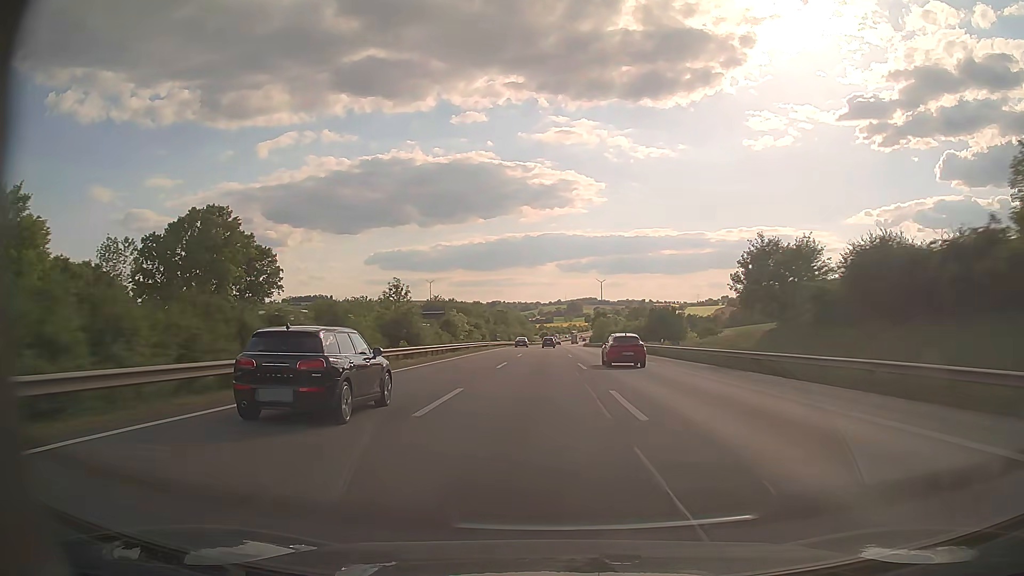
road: motorway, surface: asphalt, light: Day
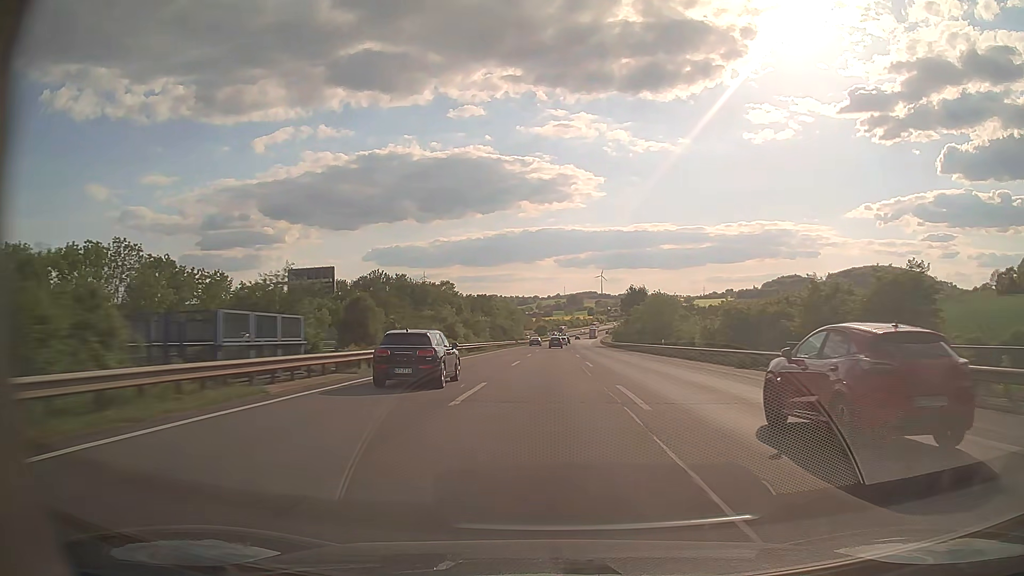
(0.0, +88.7) m; 0°
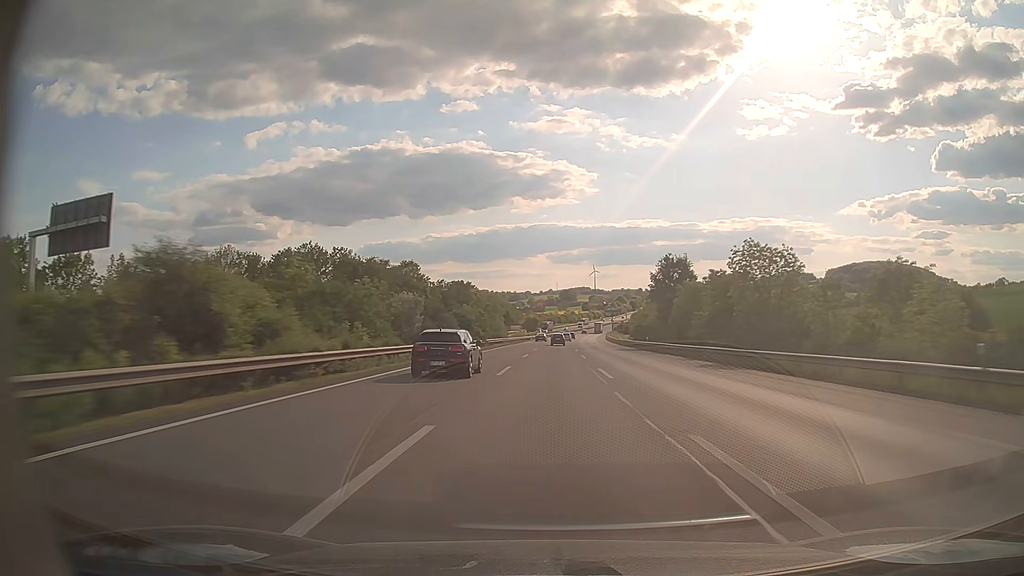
(+0.3, +44.7) m; +1°
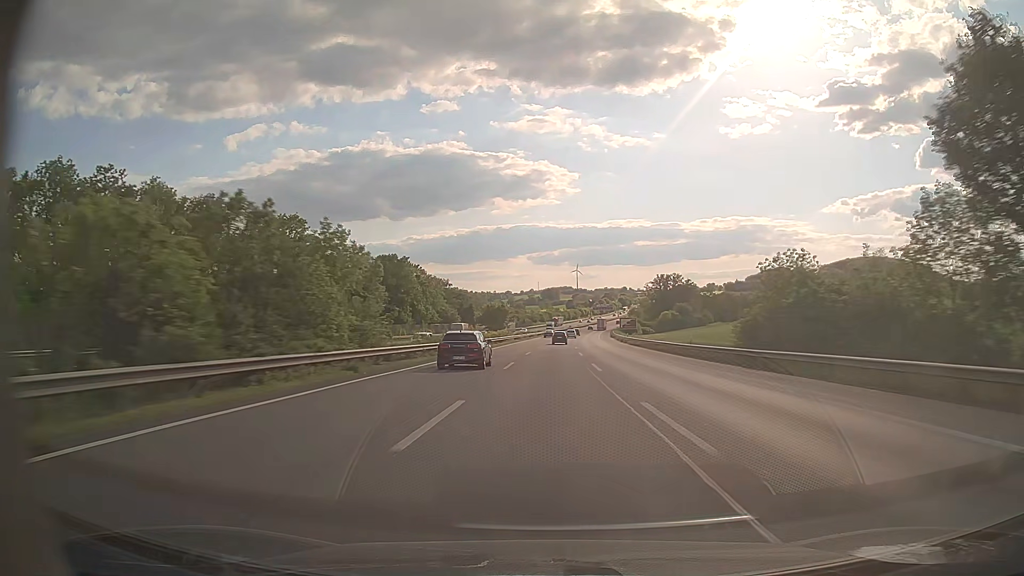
(+0.8, +67.7) m; +1°
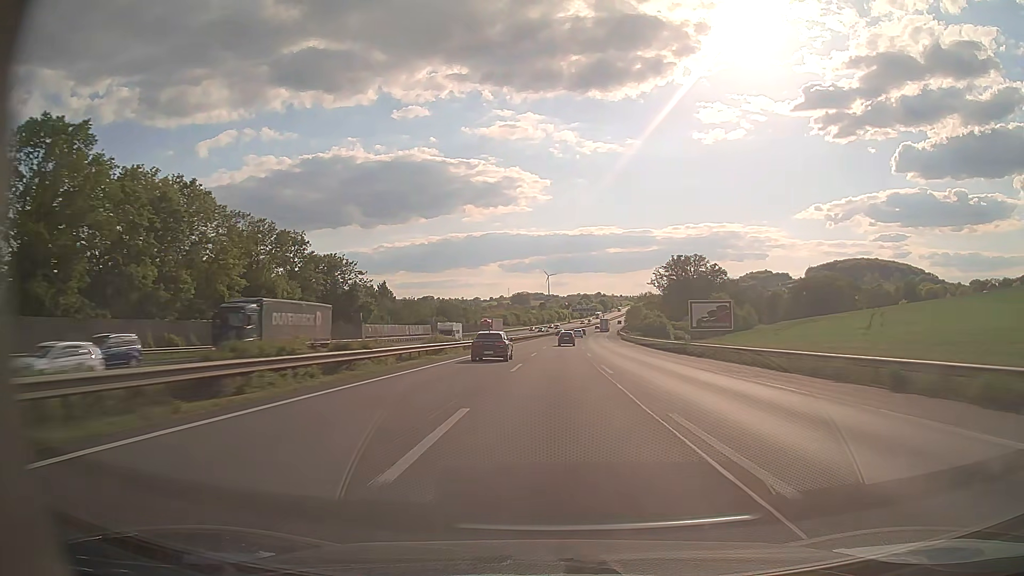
(+1.7, +91.4) m; +3°
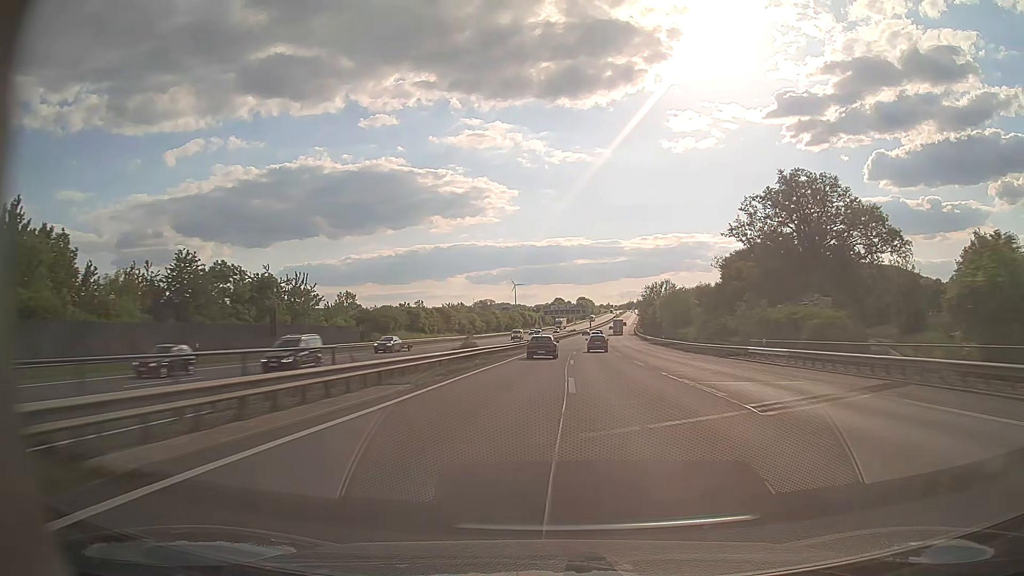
(+2.4, +116.3) m; +3°
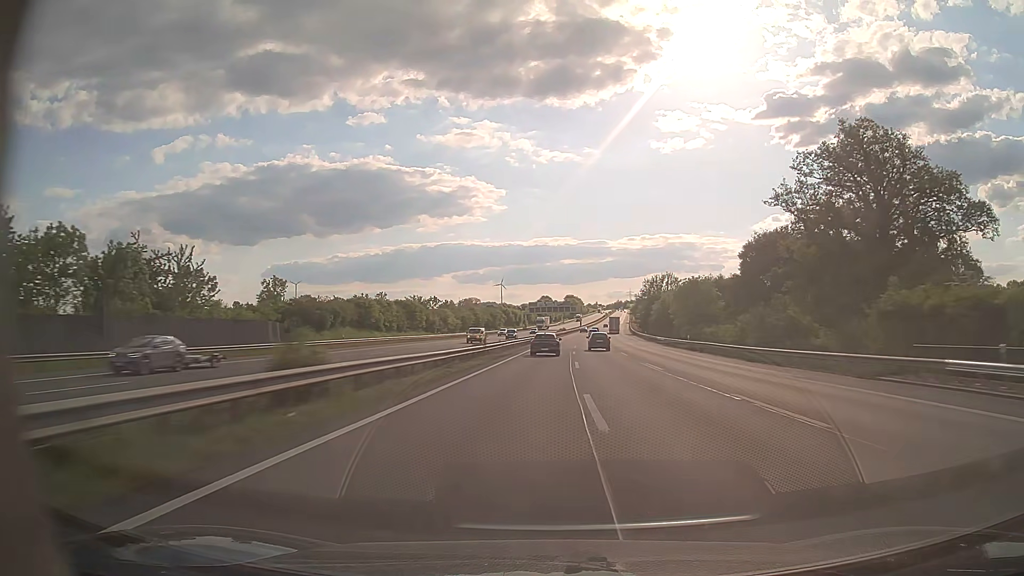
(+0.2, +23.6) m; +1°
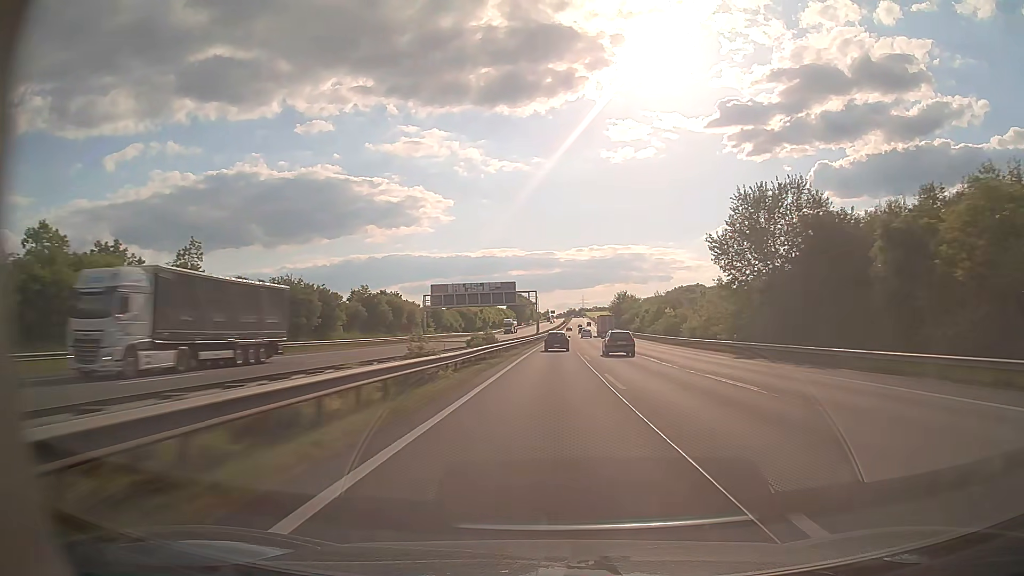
(+4.3, +119.1) m; +4°
(0, +10) (0, +20) (0, +30) (+1, +40) (+1, +50) (+1, +60) (+1, +70) (+2, +80) (+2, +90) (+2, +100) m
